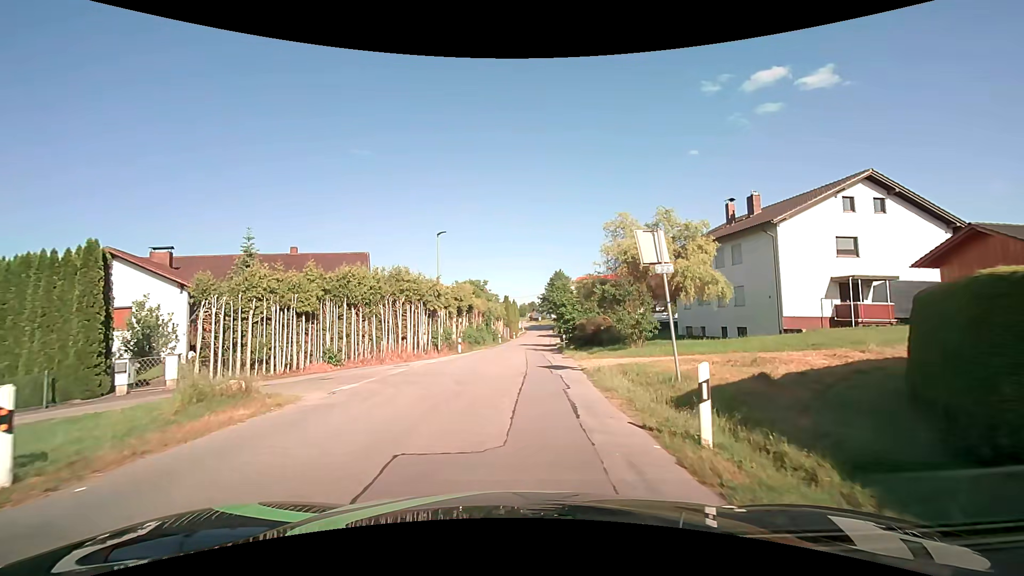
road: unclassified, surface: asphalt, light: Day
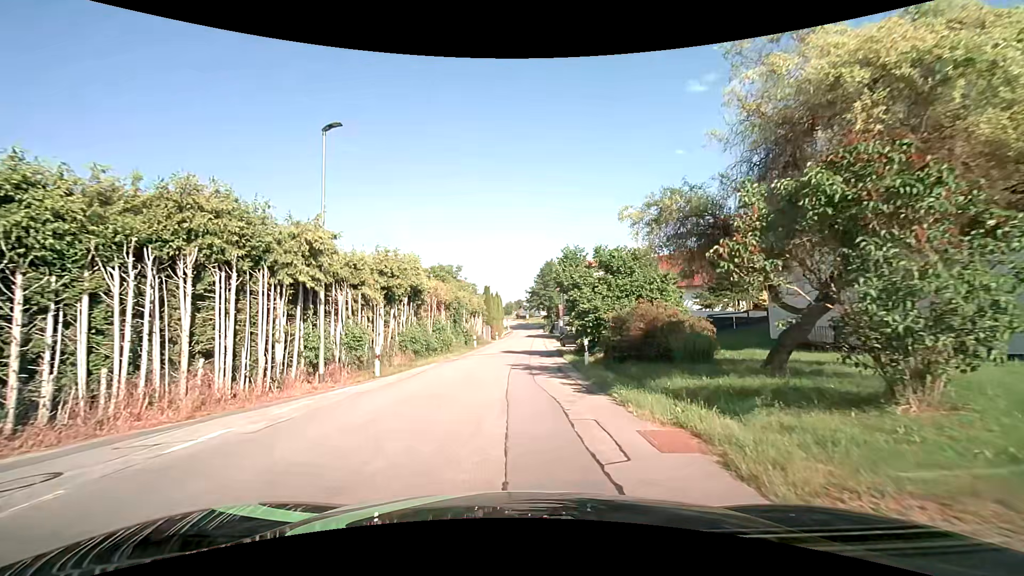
(+0.4, +17.5) m; +2°
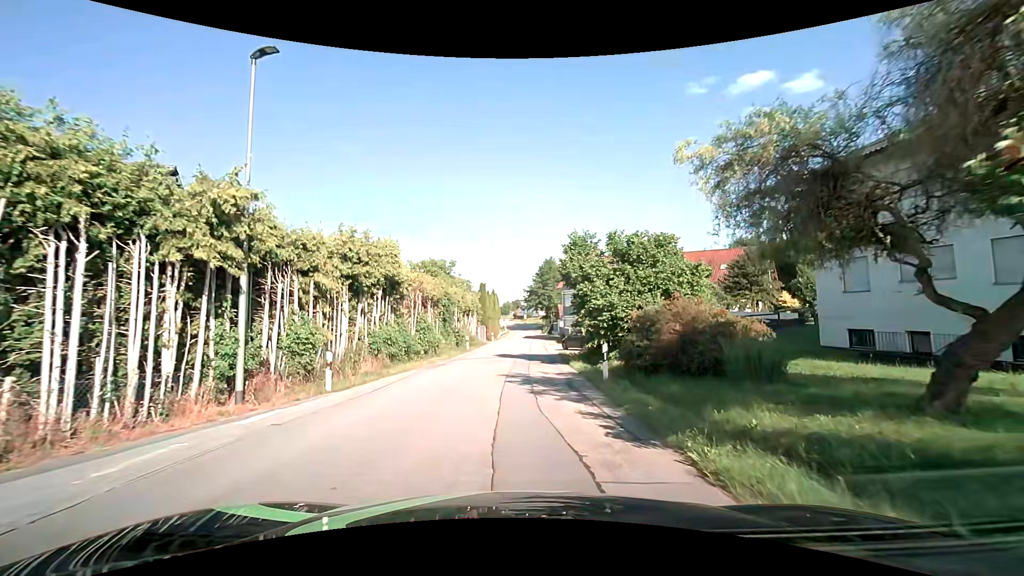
(0.0, +4.3) m; 0°
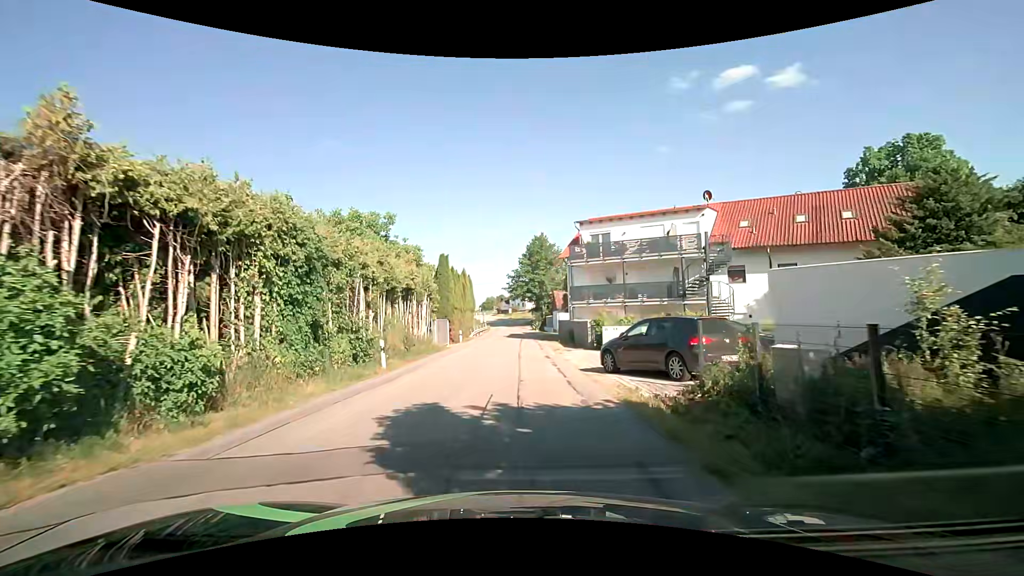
(+0.5, +21.7) m; +1°
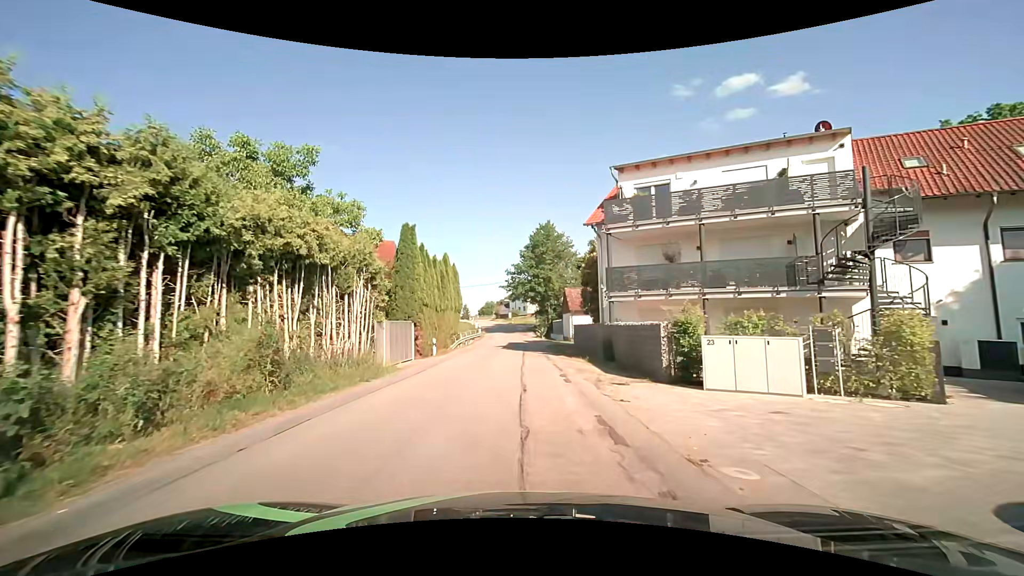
(+0.3, +13.9) m; +2°
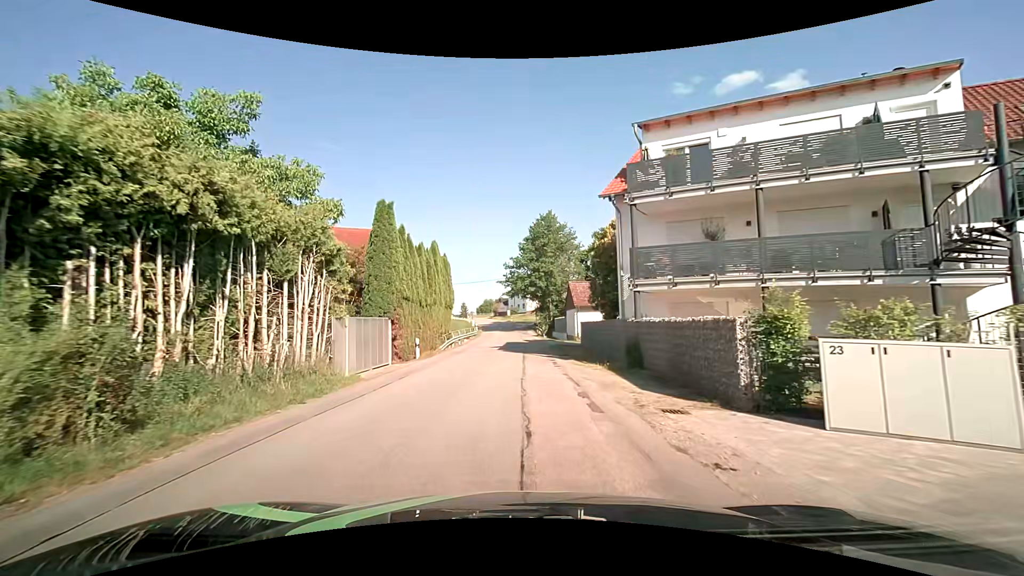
(0.0, +4.7) m; 0°
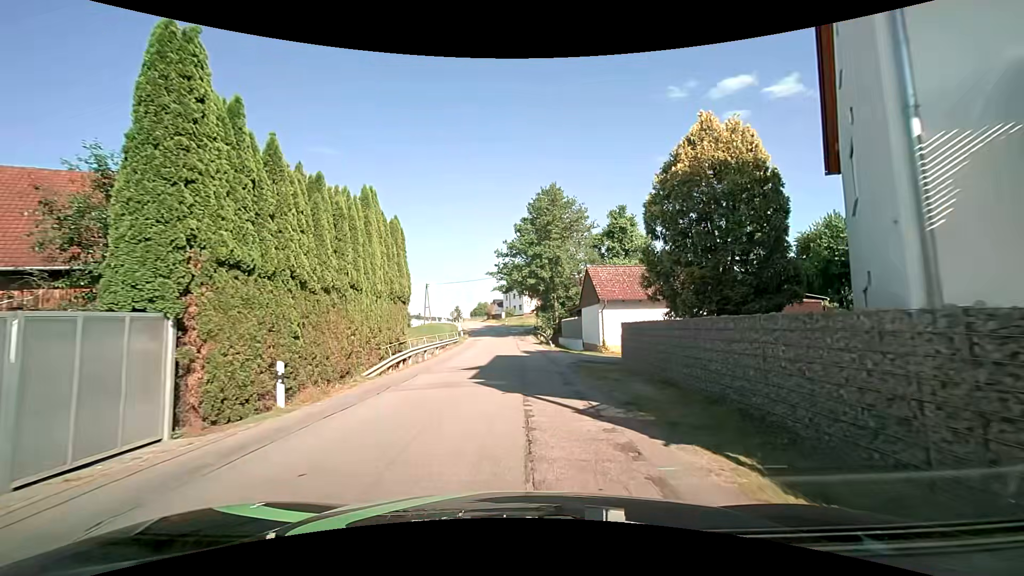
(+0.1, +13.9) m; -1°
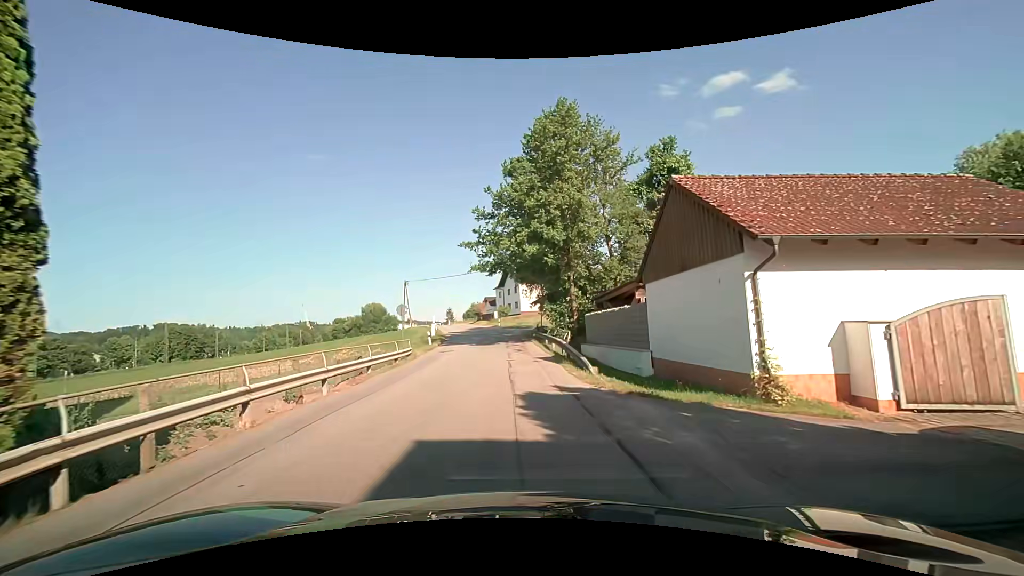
(+0.6, +18.0) m; +1°
(0, +10) (0, +20) (-1, +30) (-1, +40) (-2, +50) (-3, +60) (-5, +70) (-8, +79) (-10, +89) (-13, +99) m
